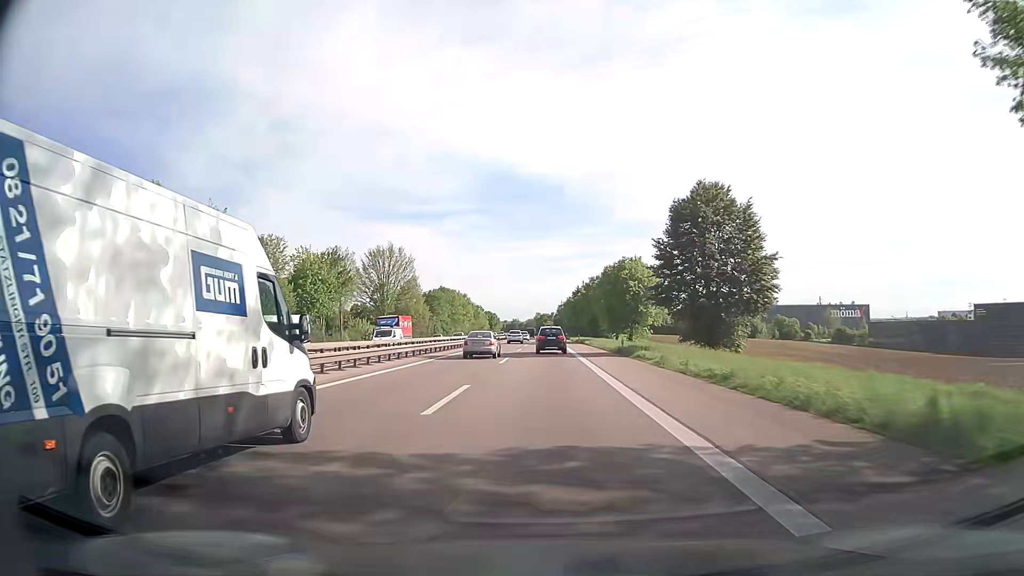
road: trunk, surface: asphalt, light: Day
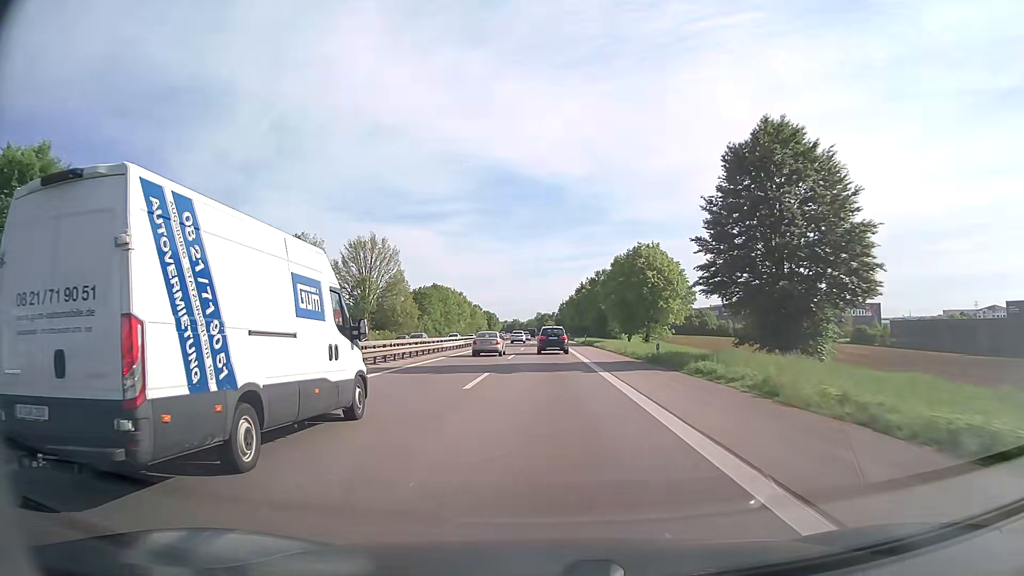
(0.0, +13.1) m; 0°
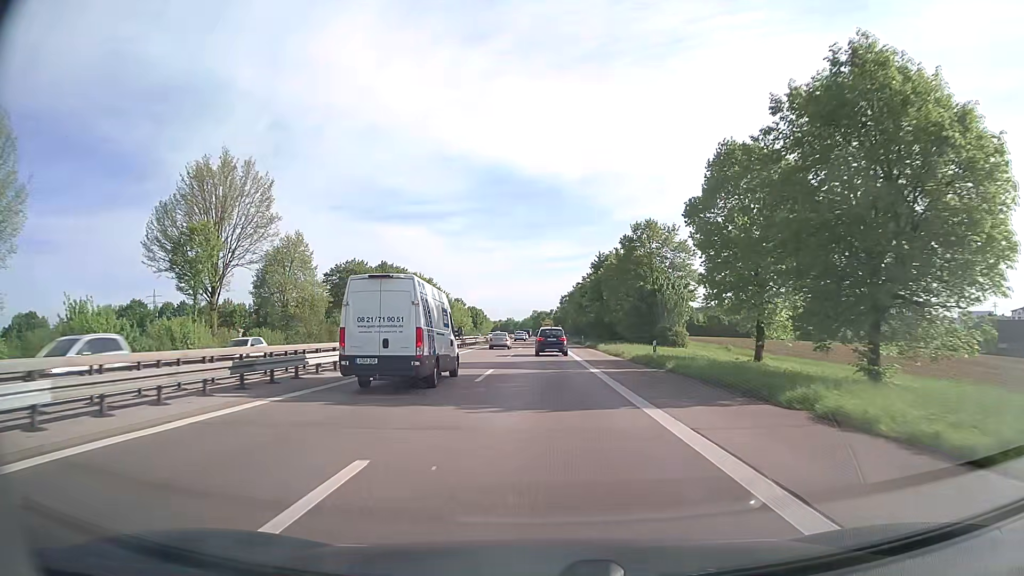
(0.0, +51.2) m; 0°
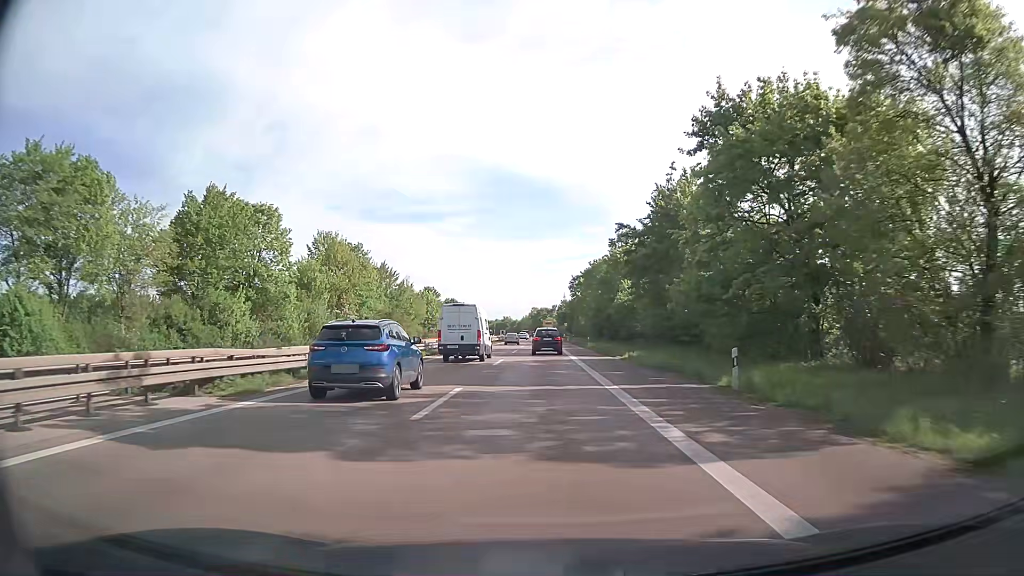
(-0.1, +62.5) m; 0°
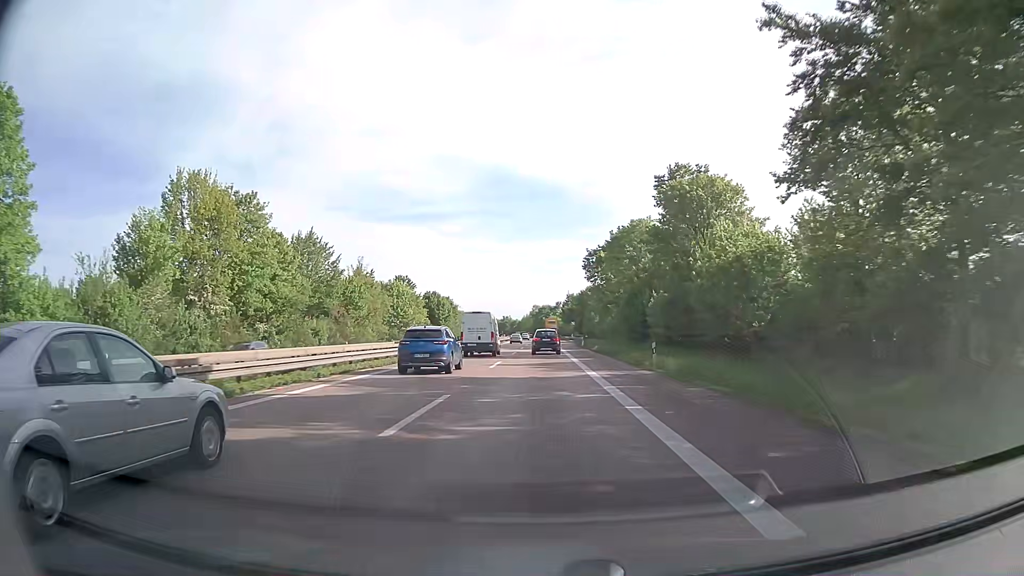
(0.0, +37.7) m; 0°
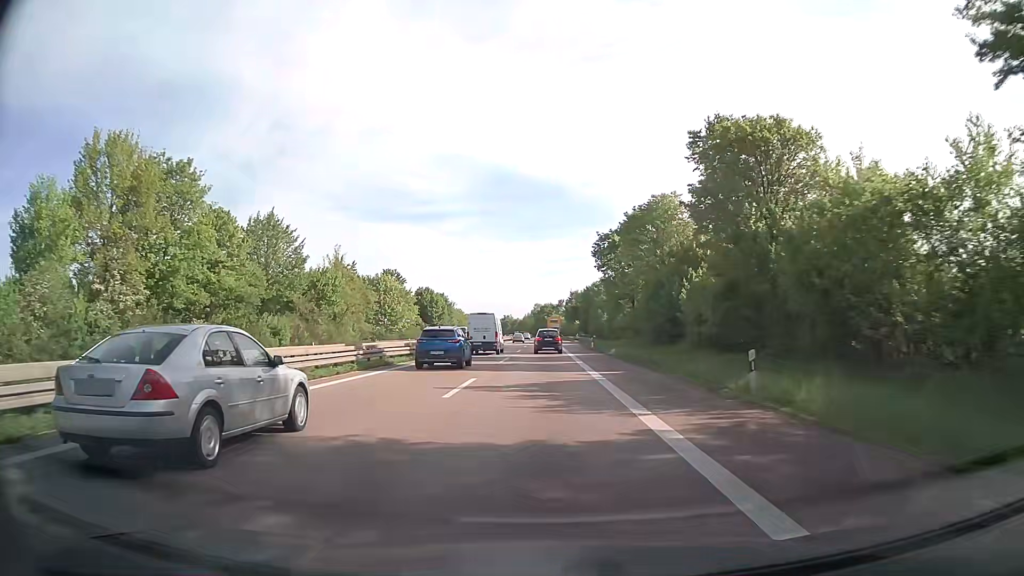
(0.0, +12.7) m; 0°
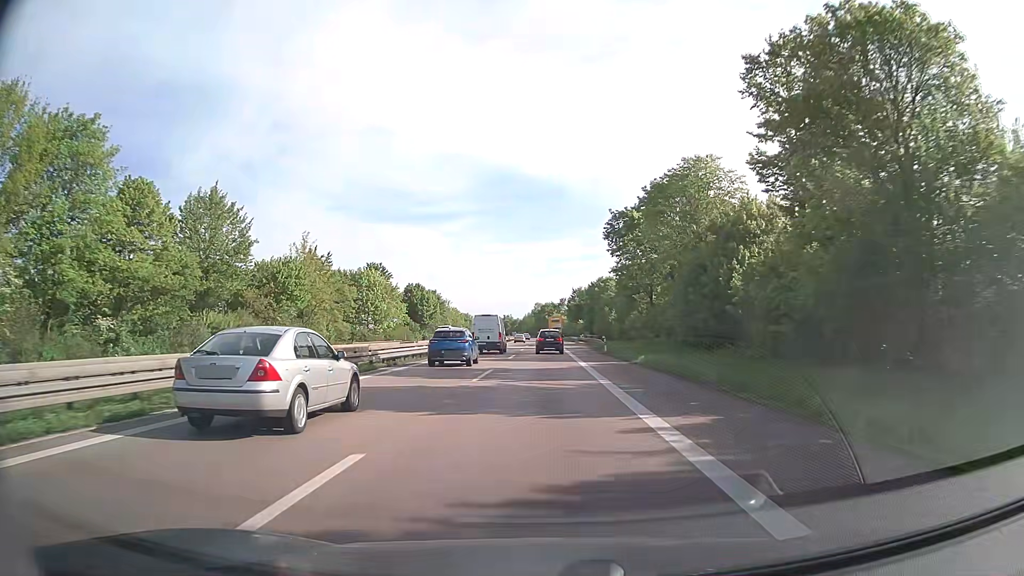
(0.0, +12.8) m; 0°
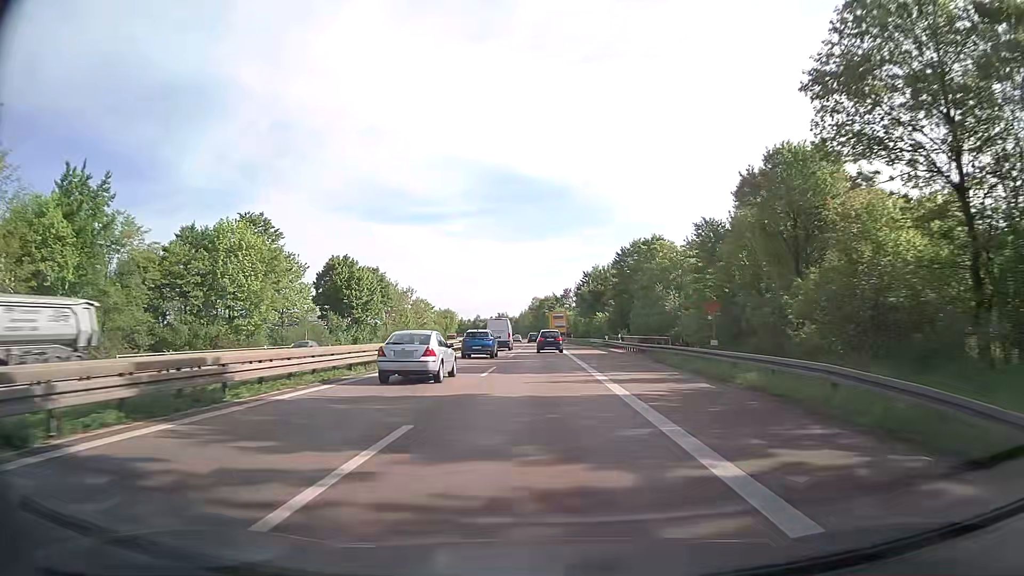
(0.0, +51.6) m; 0°
(0, +10) (0, +20) (0, +30) (0, +40) (0, +50) (0, +60) (0, +70) (0, +80) (-1, +90) (-1, +100) m
